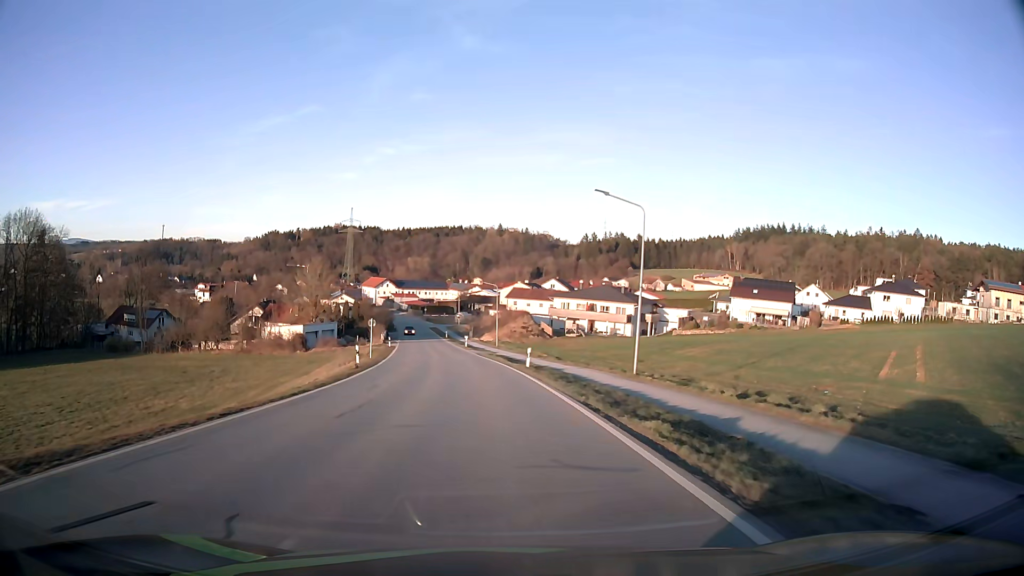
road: secondary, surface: asphalt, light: Day
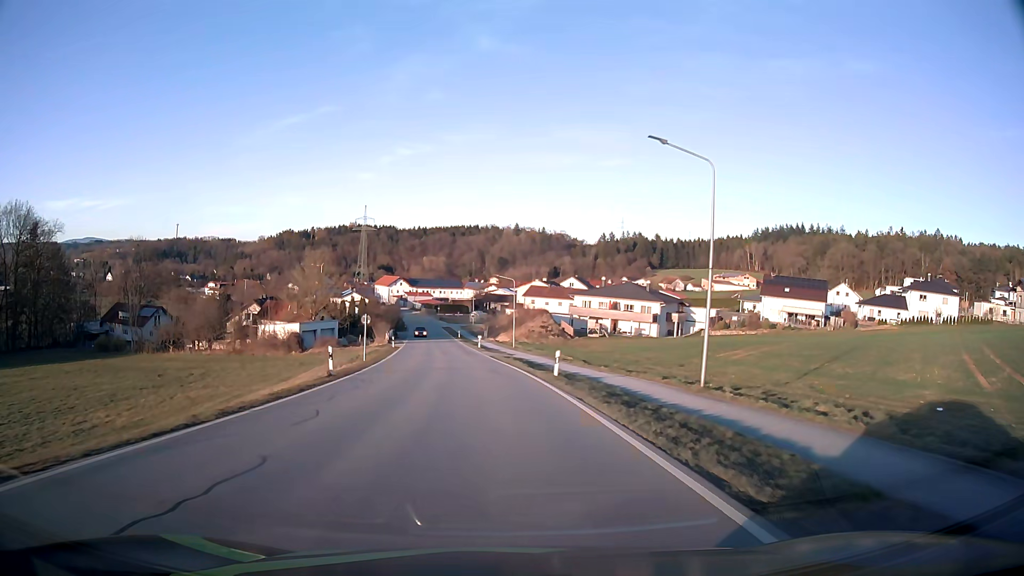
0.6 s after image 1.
(-0.1, +7.8) m; -1°
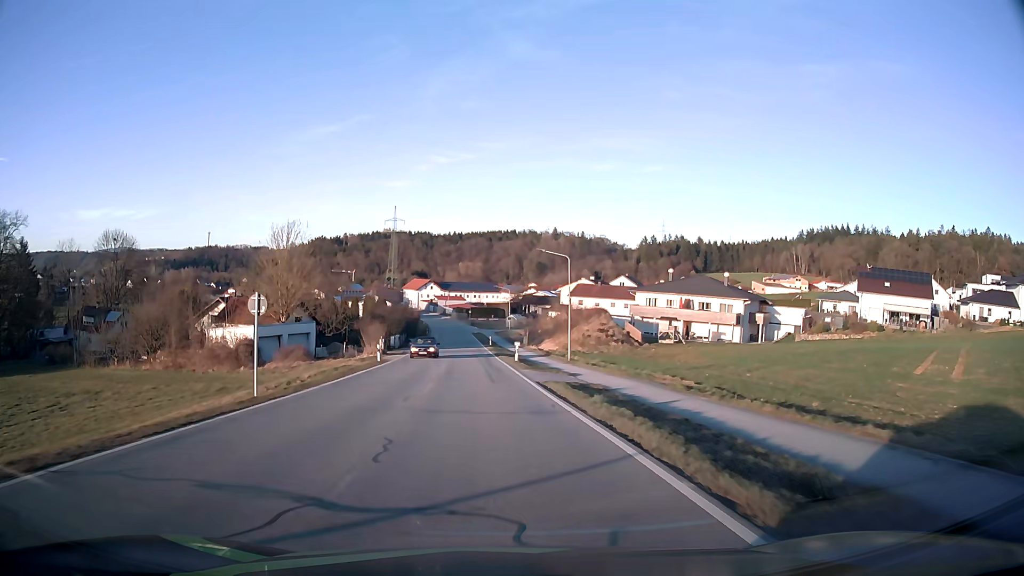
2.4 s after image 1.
(-0.7, +23.8) m; -3°
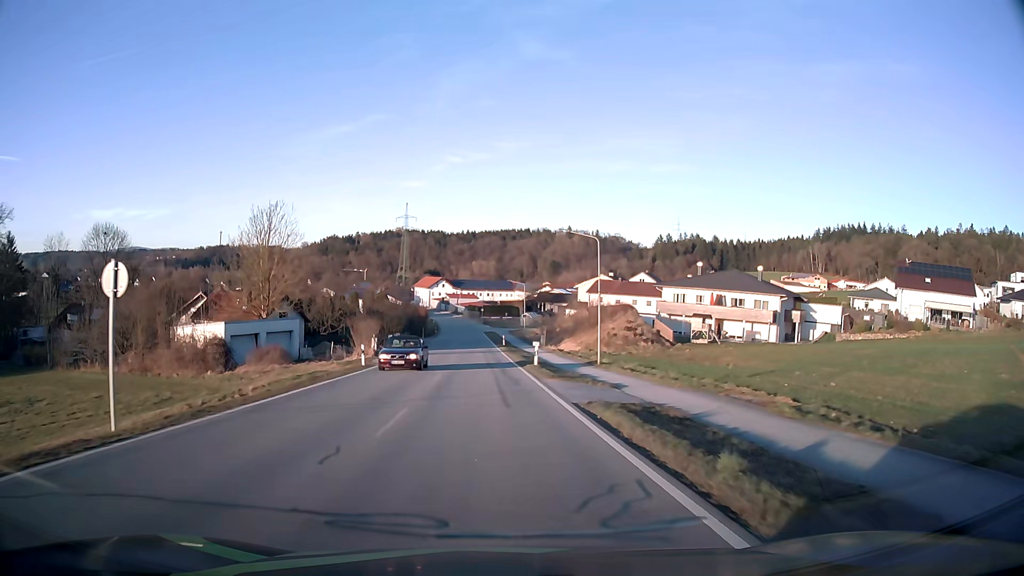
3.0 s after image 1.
(-0.1, +8.0) m; -1°
